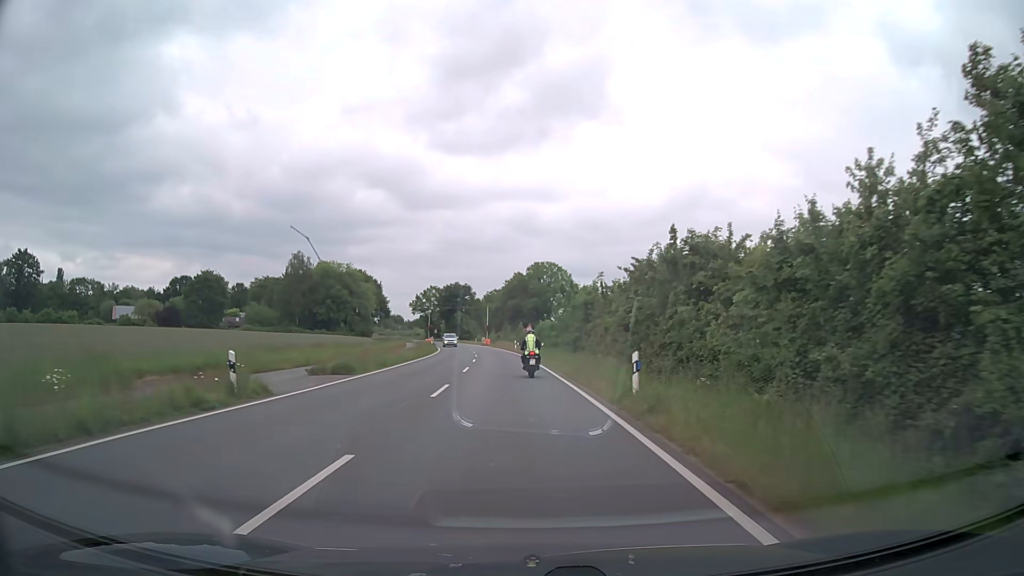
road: secondary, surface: asphalt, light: Day
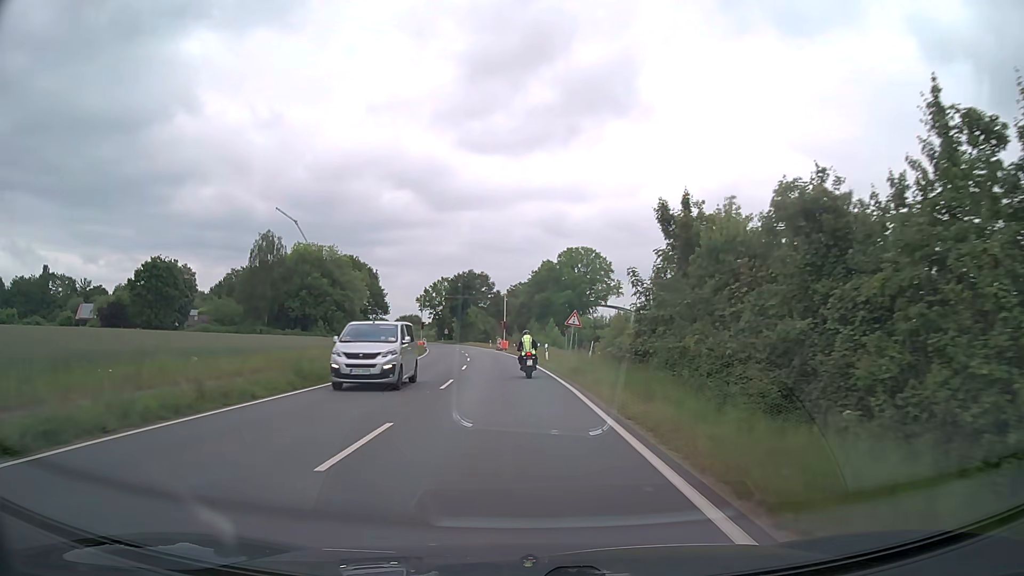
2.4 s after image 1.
(-0.6, +33.0) m; -2°
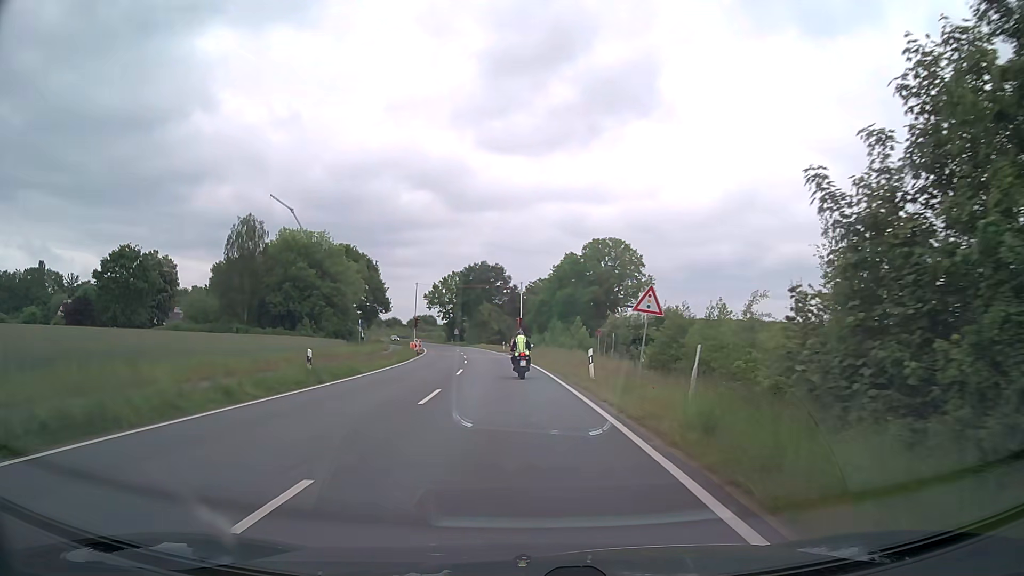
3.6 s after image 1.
(-0.2, +16.7) m; -2°
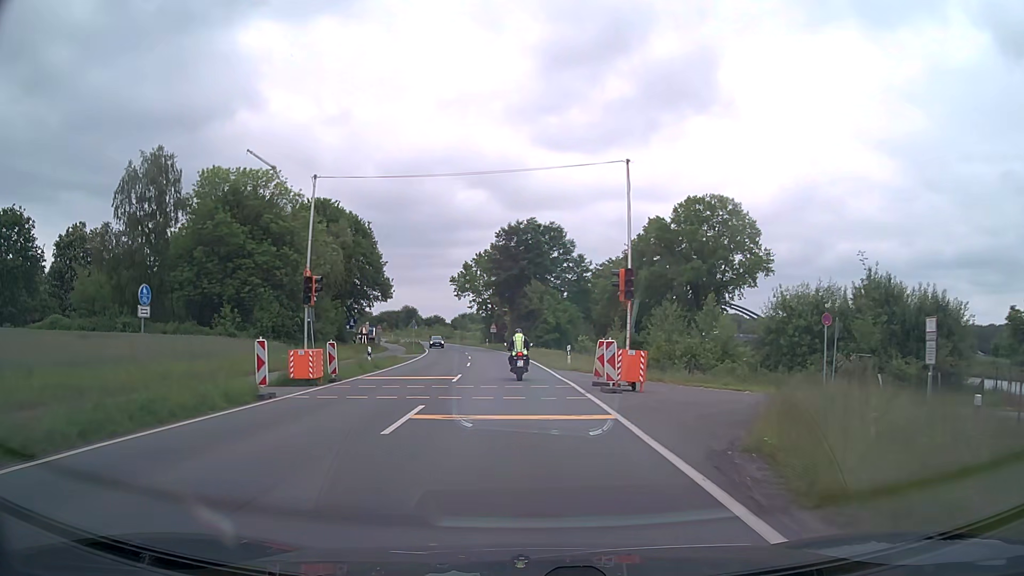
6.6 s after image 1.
(-1.5, +41.5) m; -4°
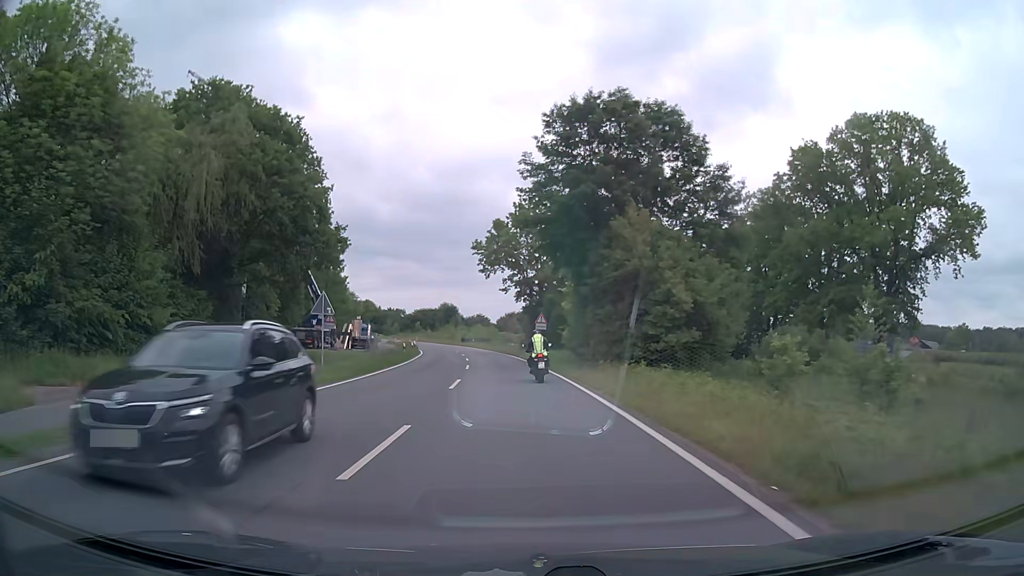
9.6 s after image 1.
(-1.6, +39.7) m; -5°
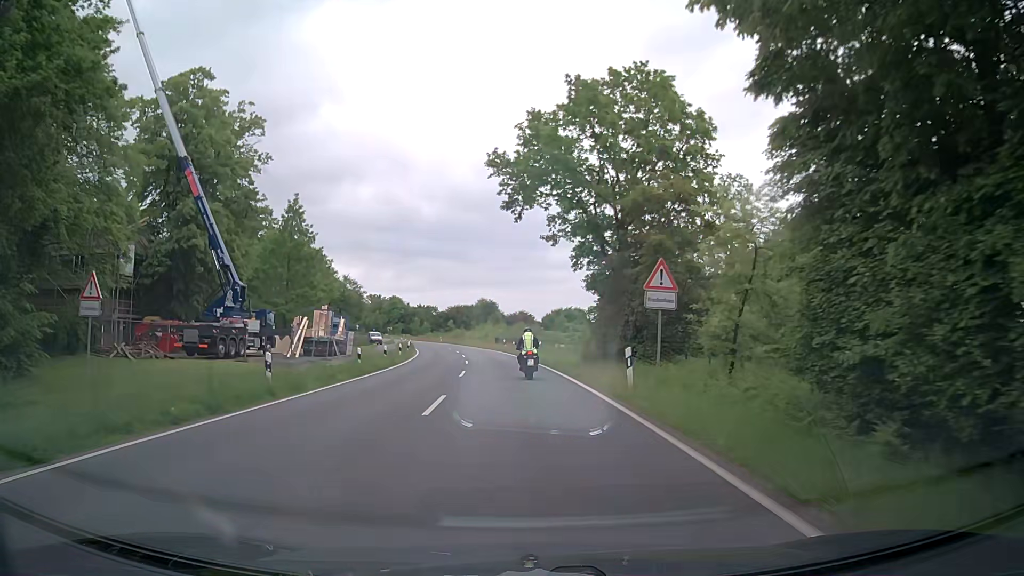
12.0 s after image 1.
(-1.0, +31.0) m; -4°
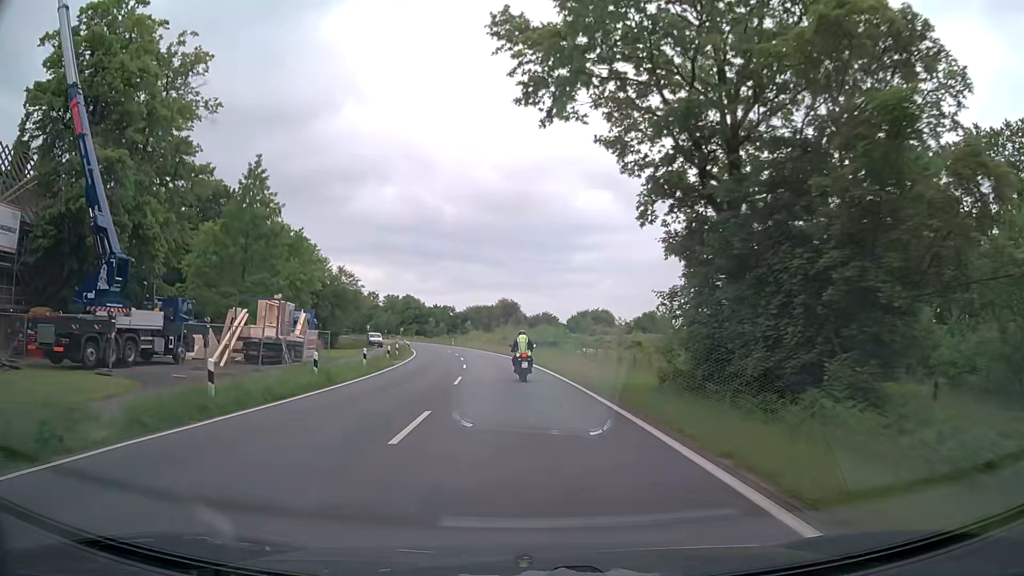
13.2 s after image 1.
(-0.2, +15.3) m; -1°
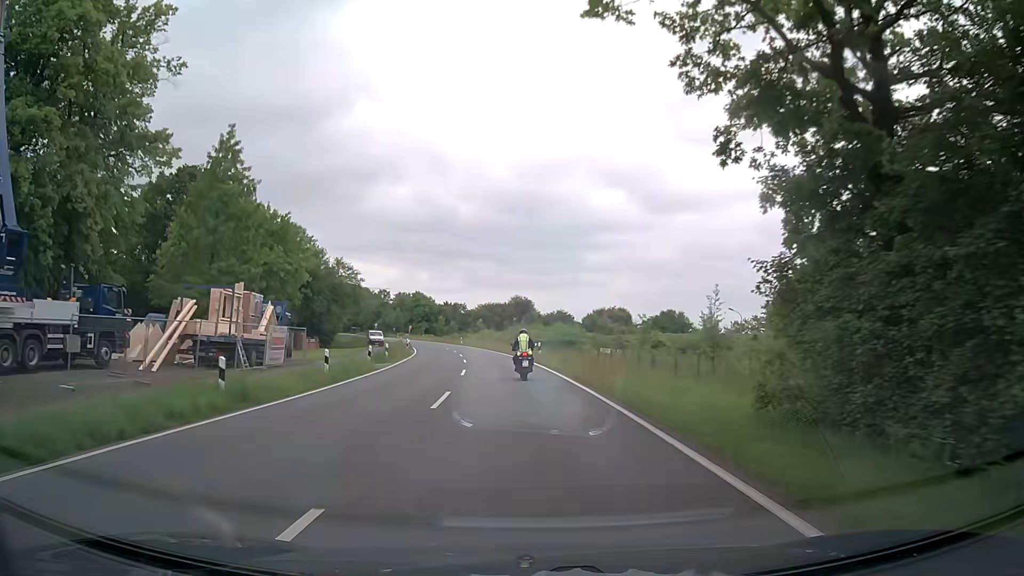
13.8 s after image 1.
(-0.1, +7.6) m; -1°
(0, +10) (-1, +20) (-1, +30) (-2, +40) (-3, +50) (-4, +60) (-6, +70) (-8, +79) (-10, +89) (-12, +99) m
